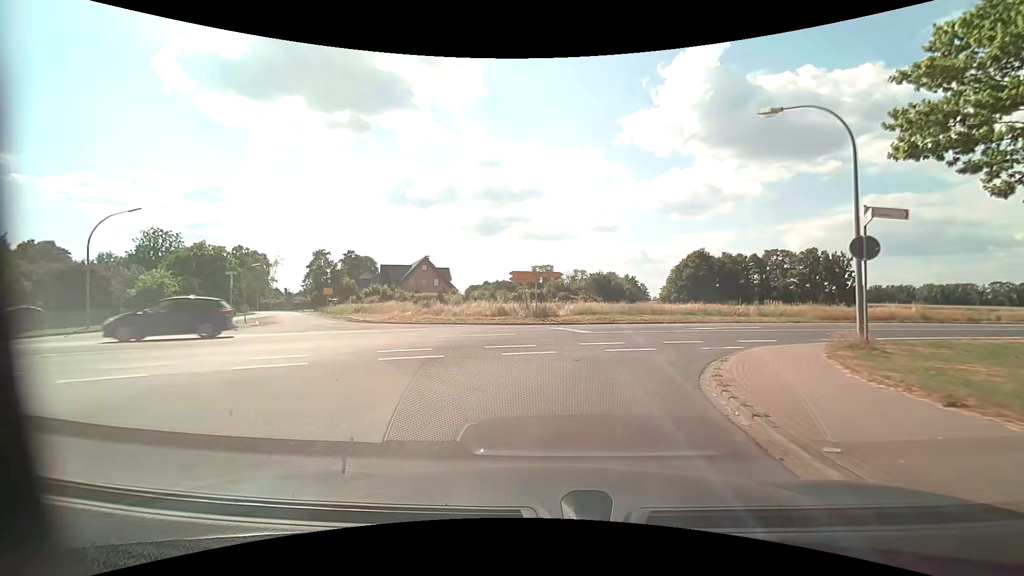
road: tertiary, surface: asphalt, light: Day
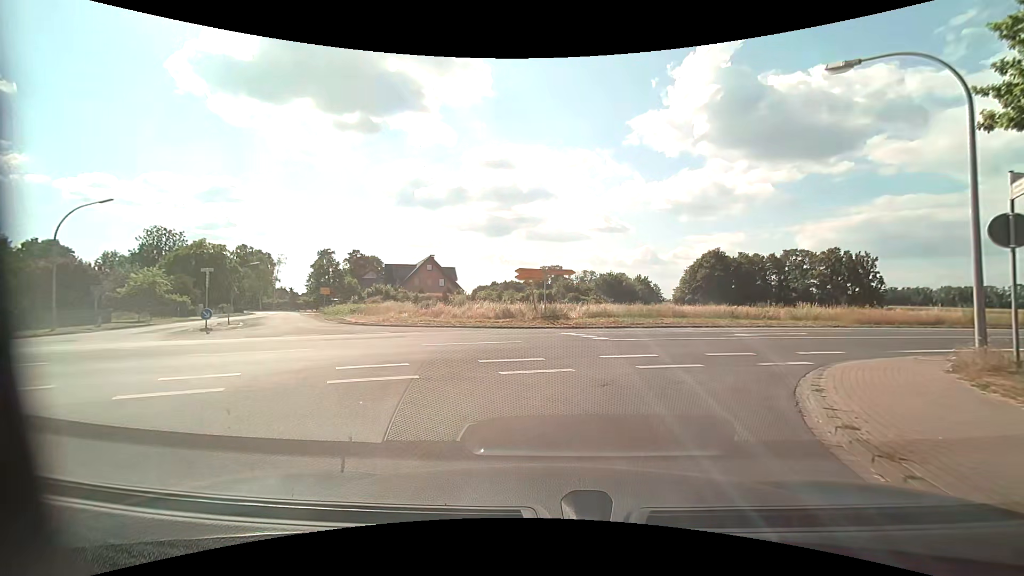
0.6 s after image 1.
(0.0, +3.1) m; 0°
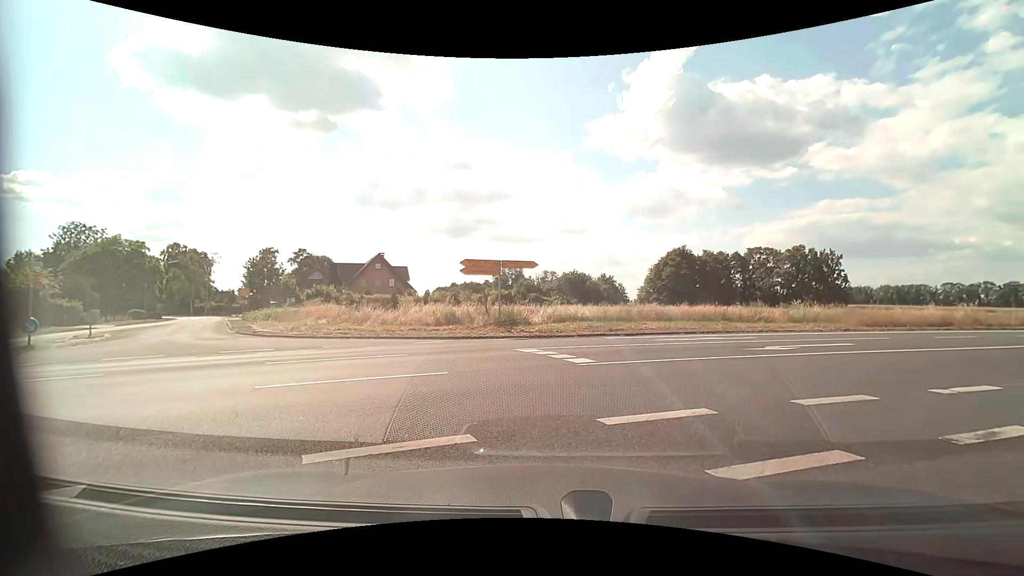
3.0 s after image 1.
(+0.1, +6.1) m; +2°
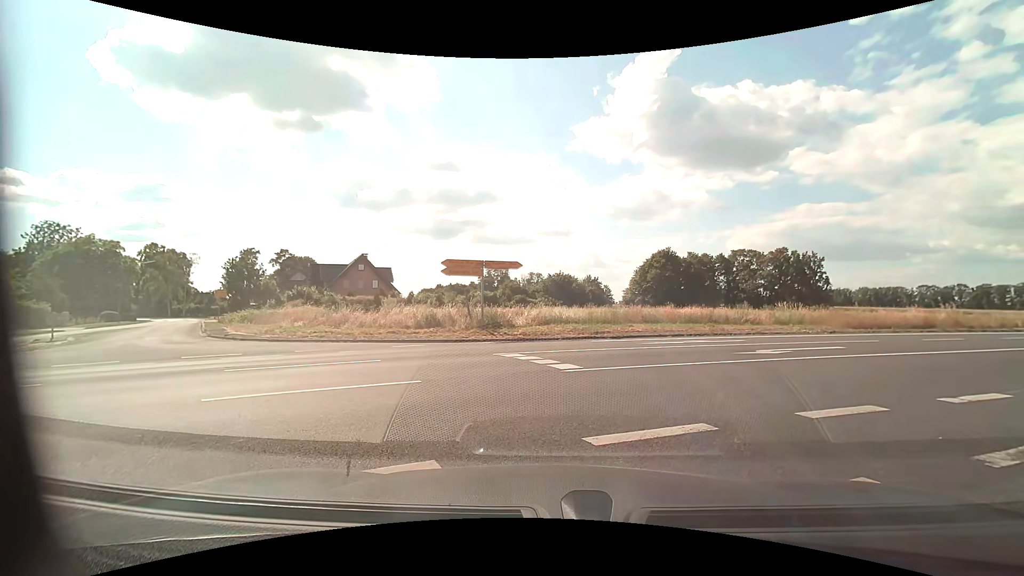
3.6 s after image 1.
(0.0, +0.7) m; 0°
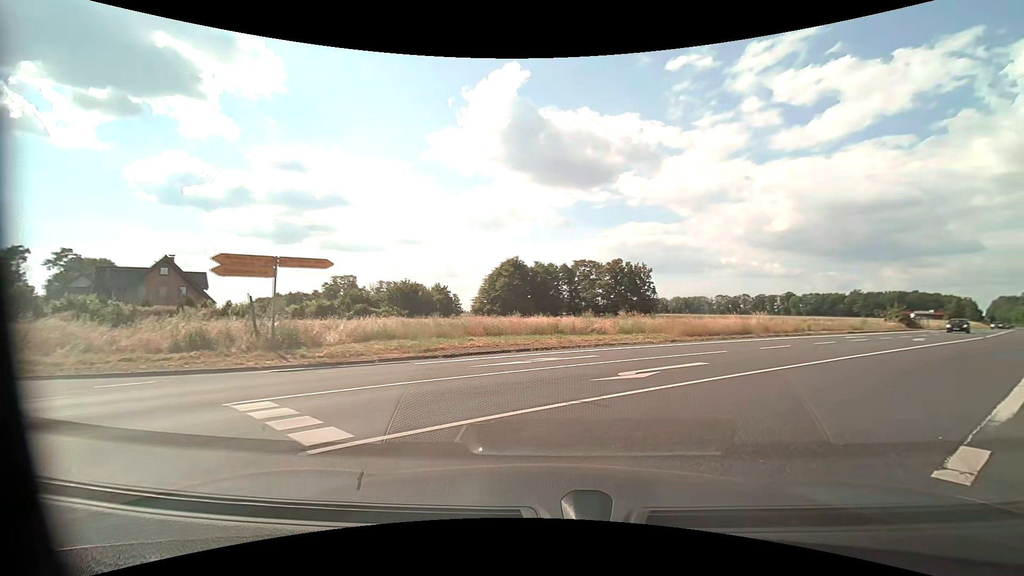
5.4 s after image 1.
(+0.9, +4.7) m; +20°
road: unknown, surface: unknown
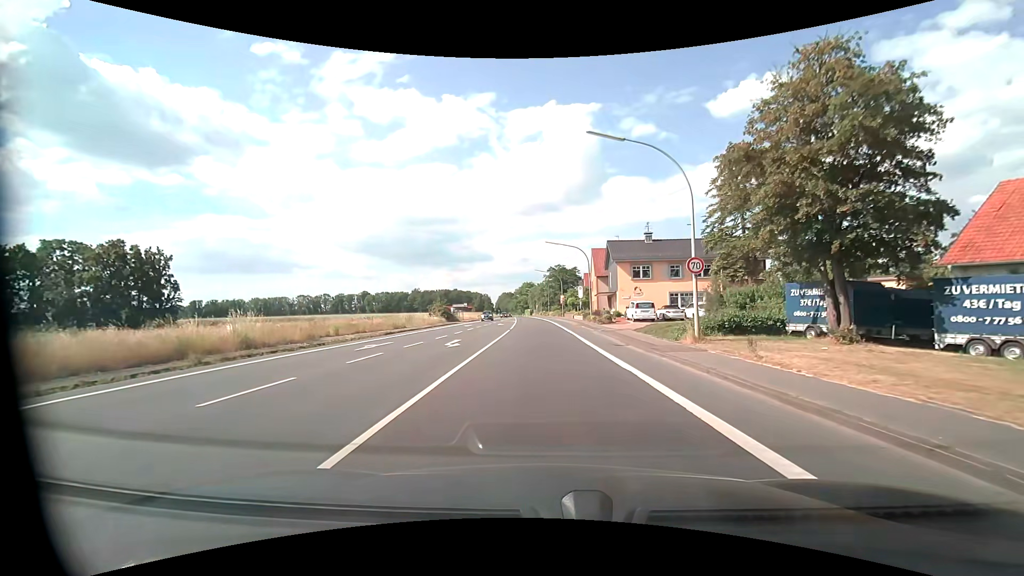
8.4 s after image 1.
(+10.3, +17.0) m; +45°
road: primary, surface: asphalt
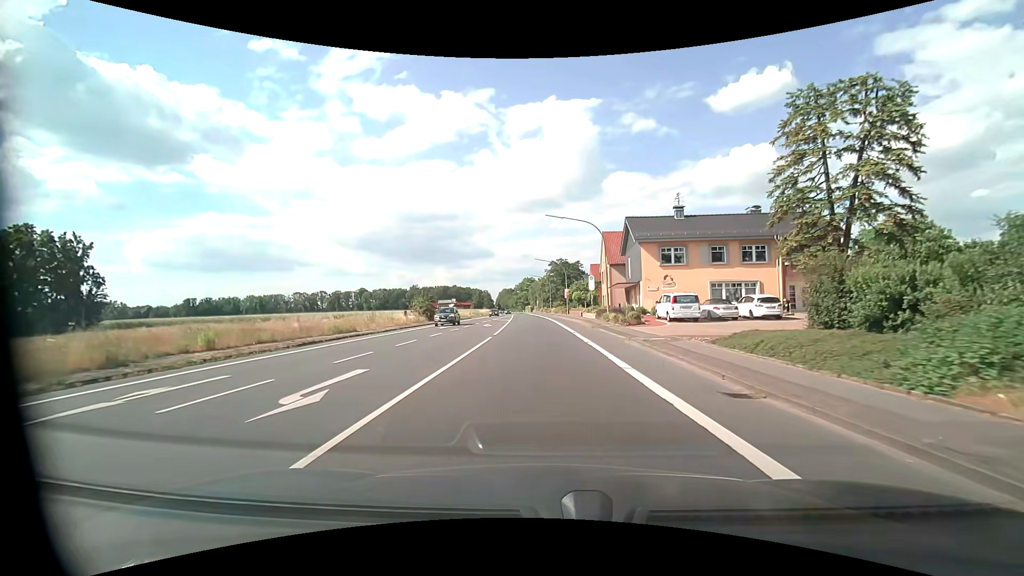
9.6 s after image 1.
(+0.1, +12.8) m; 0°
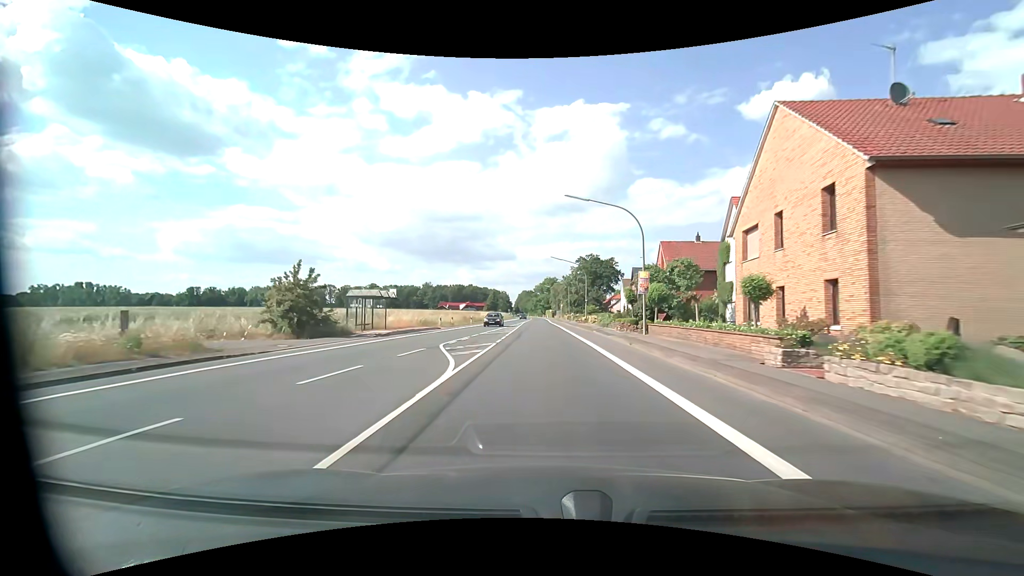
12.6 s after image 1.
(-1.1, +40.5) m; -3°
(0, +10) (0, +20) (0, +30) (0, +40) (0, +50) (0, +60) (0, +70) (-1, +80) (-1, +90) (-1, +100) m
